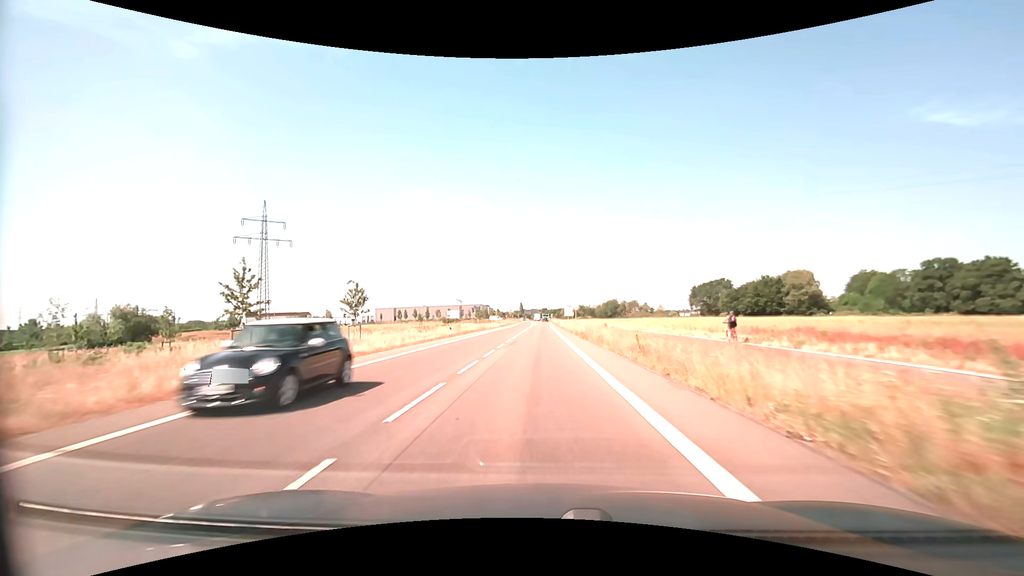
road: secondary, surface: asphalt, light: Day
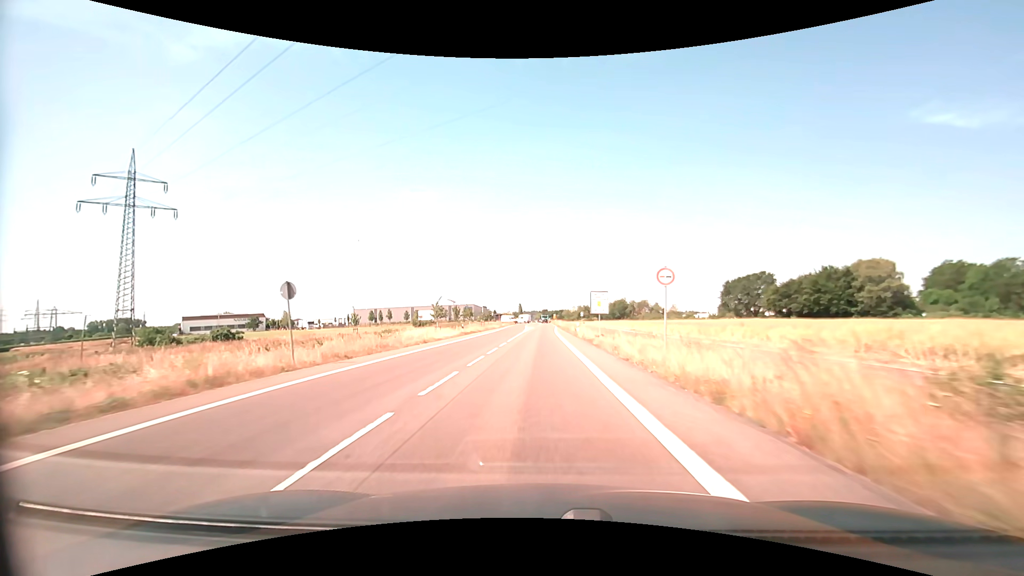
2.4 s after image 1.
(-0.1, +43.1) m; 0°
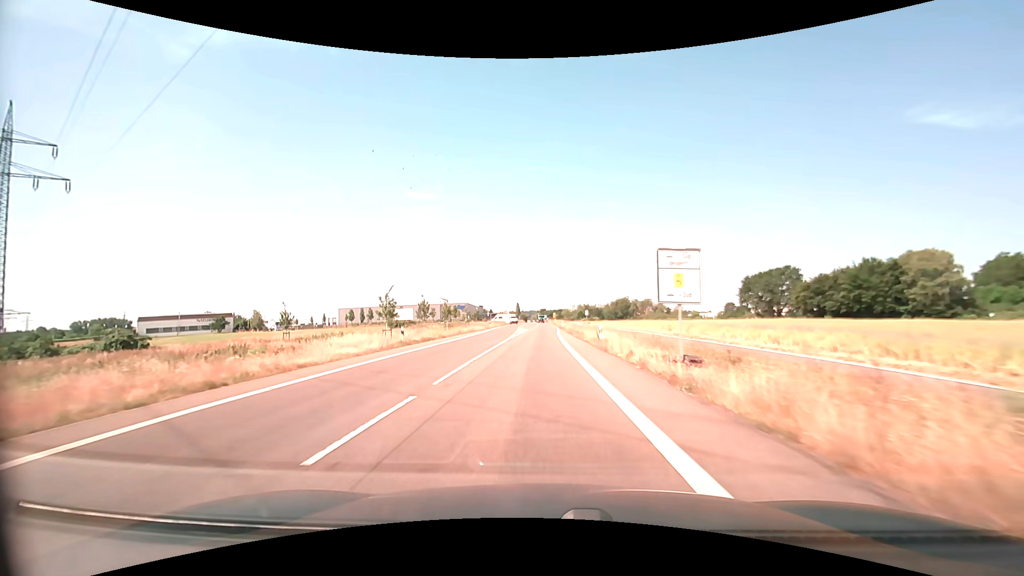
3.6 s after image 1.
(0.0, +21.1) m; 0°
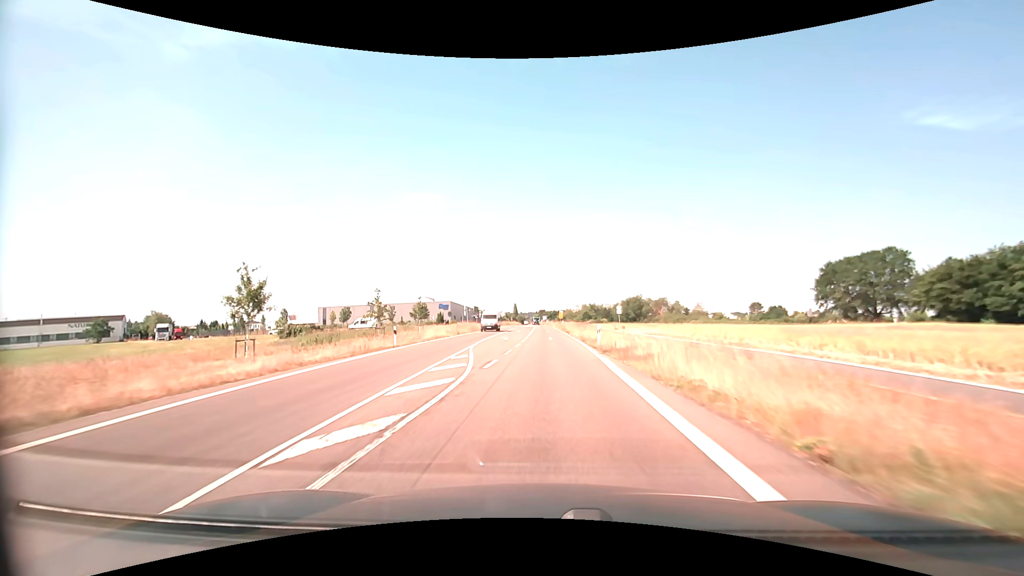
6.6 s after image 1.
(-0.1, +51.1) m; 0°
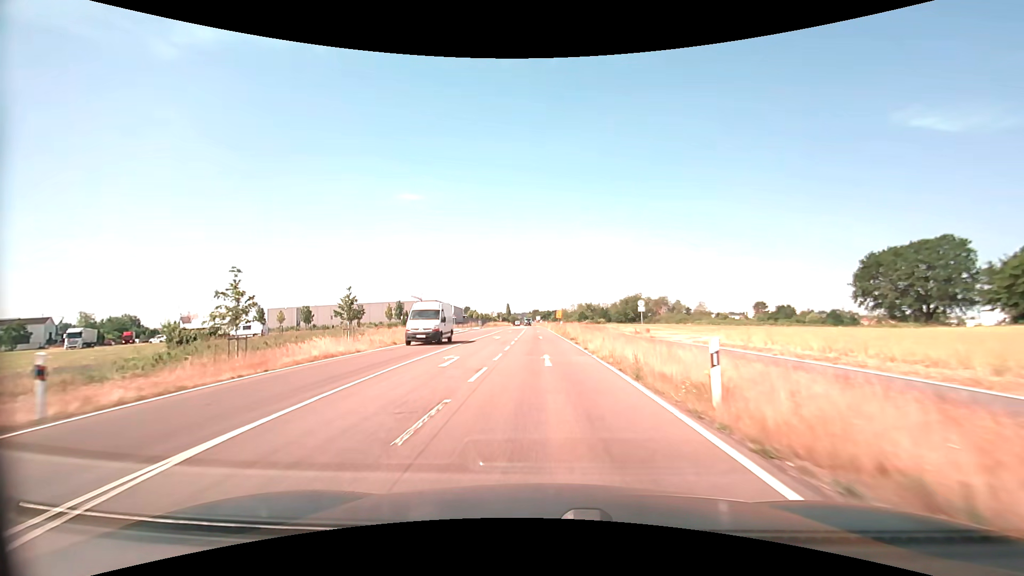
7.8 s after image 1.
(+0.2, +19.7) m; +1°
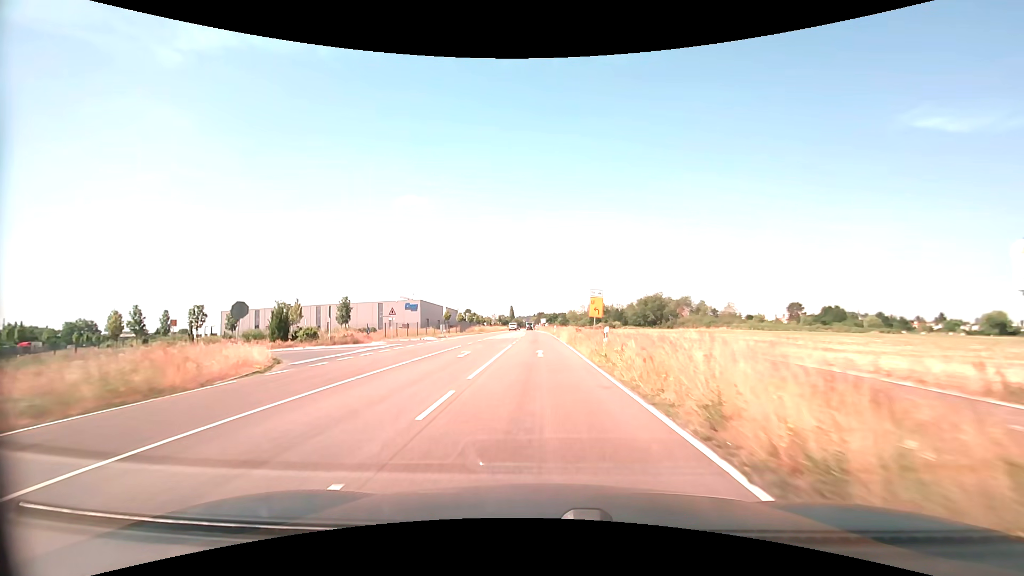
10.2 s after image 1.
(-0.3, +38.2) m; -1°
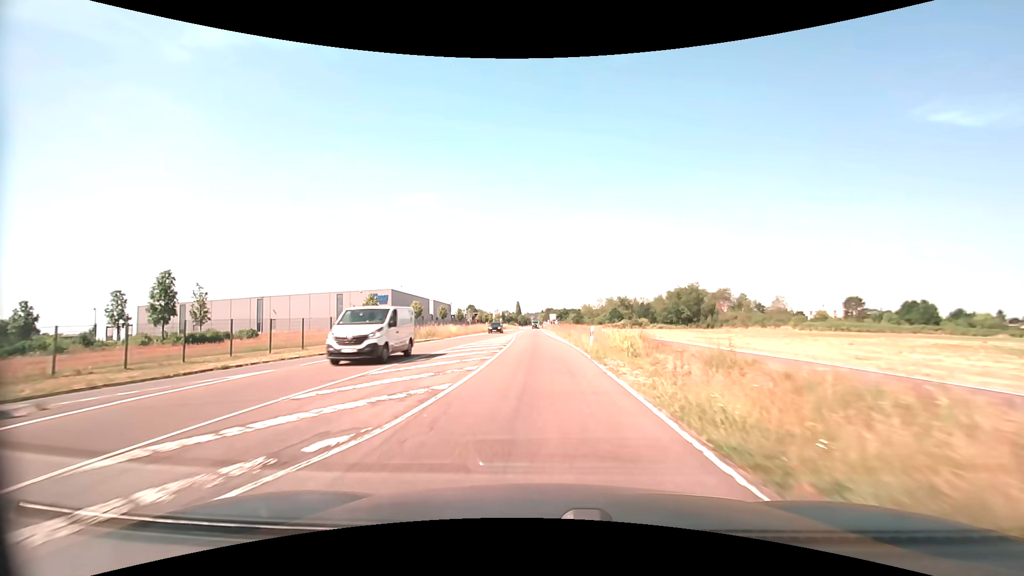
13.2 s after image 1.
(-0.3, +45.6) m; -1°
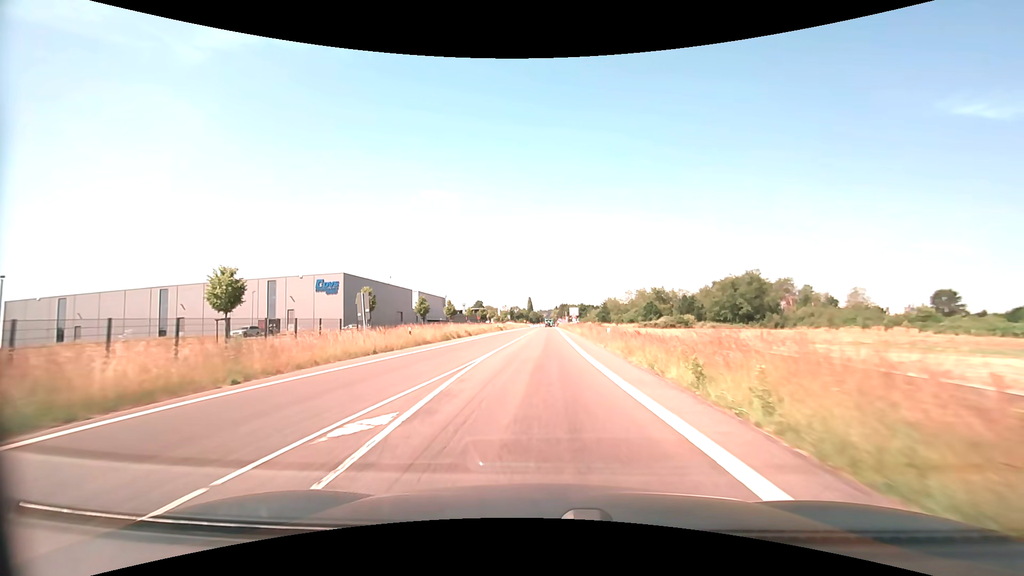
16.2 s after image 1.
(-0.9, +44.2) m; -1°
(0, +10) (0, +20) (0, +30) (0, +40) (0, +50) (0, +60) (+1, +70) (+1, +80) (+1, +90) (+1, +100) m
